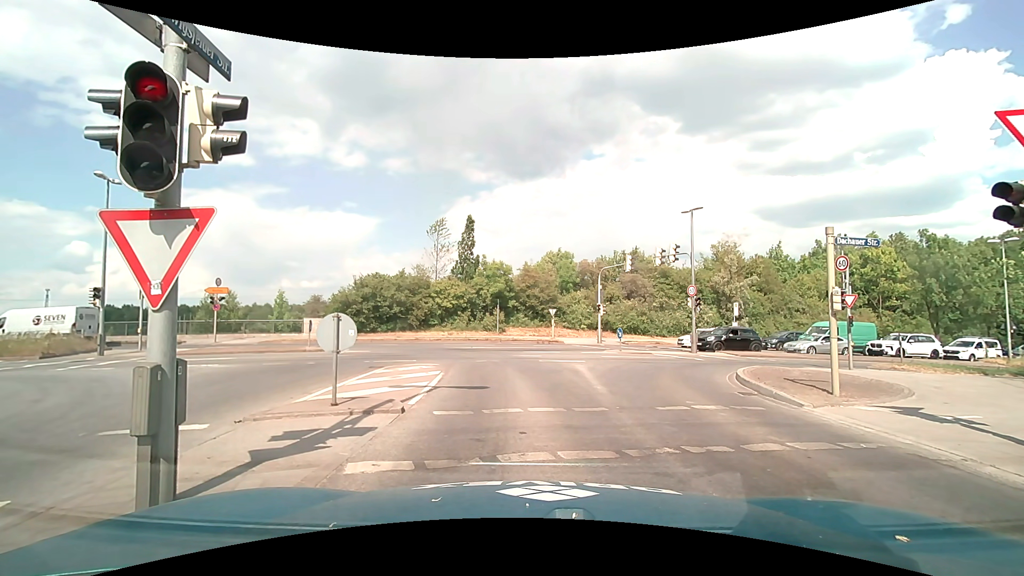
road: tertiary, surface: asphalt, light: Day
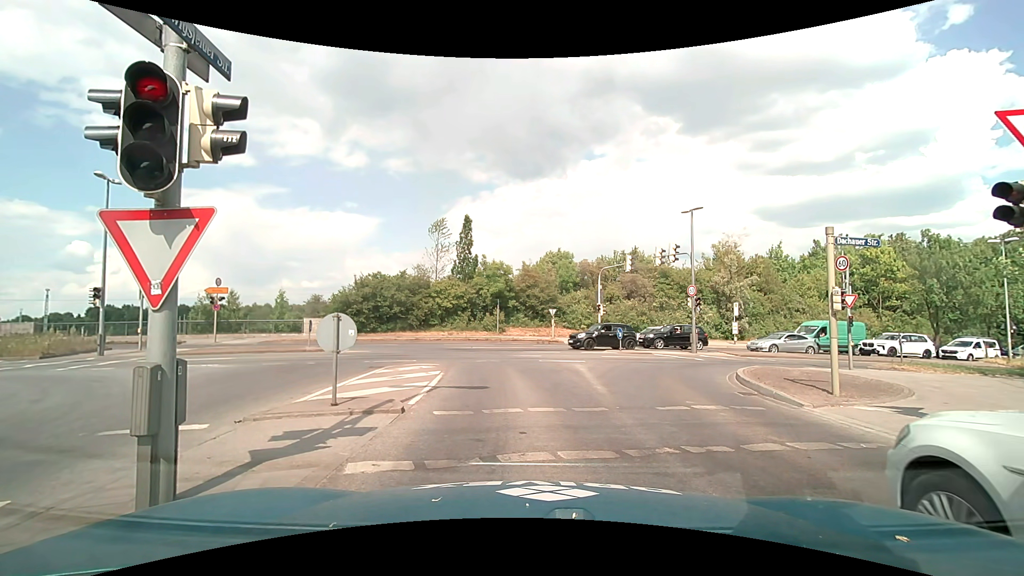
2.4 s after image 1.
(0.0, 0.0) m; 0°
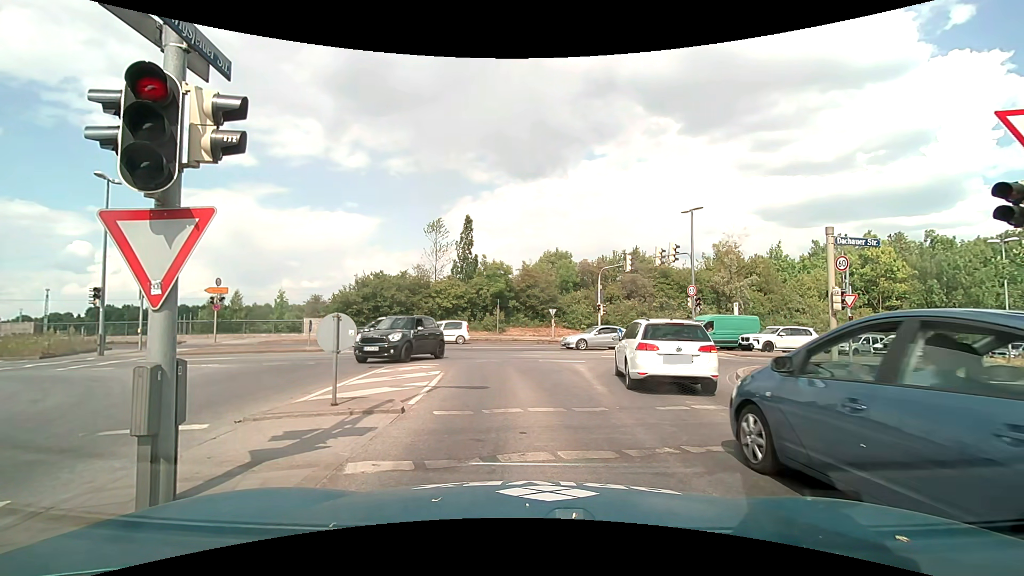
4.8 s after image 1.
(0.0, 0.0) m; 0°
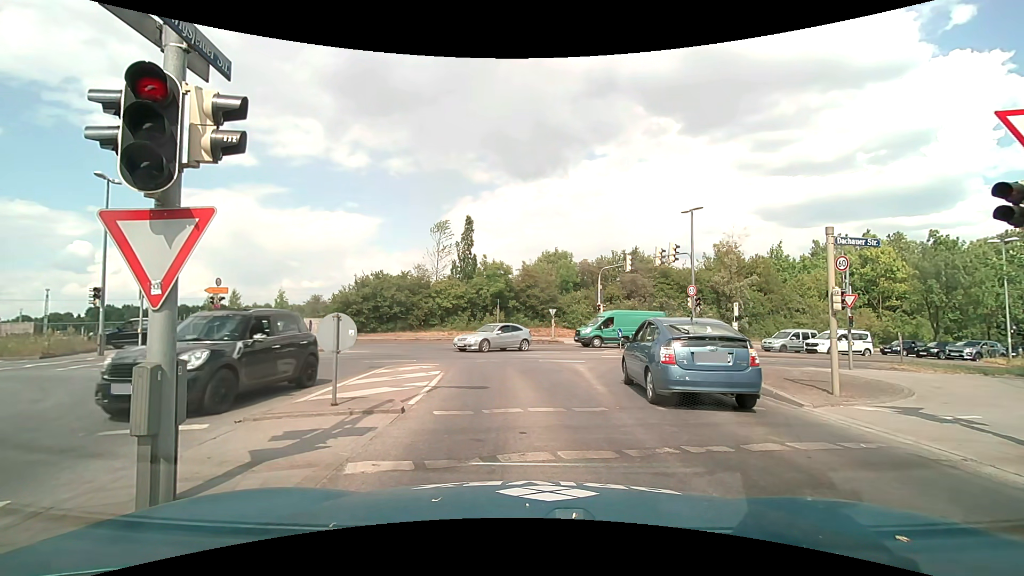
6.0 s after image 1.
(0.0, 0.0) m; 0°
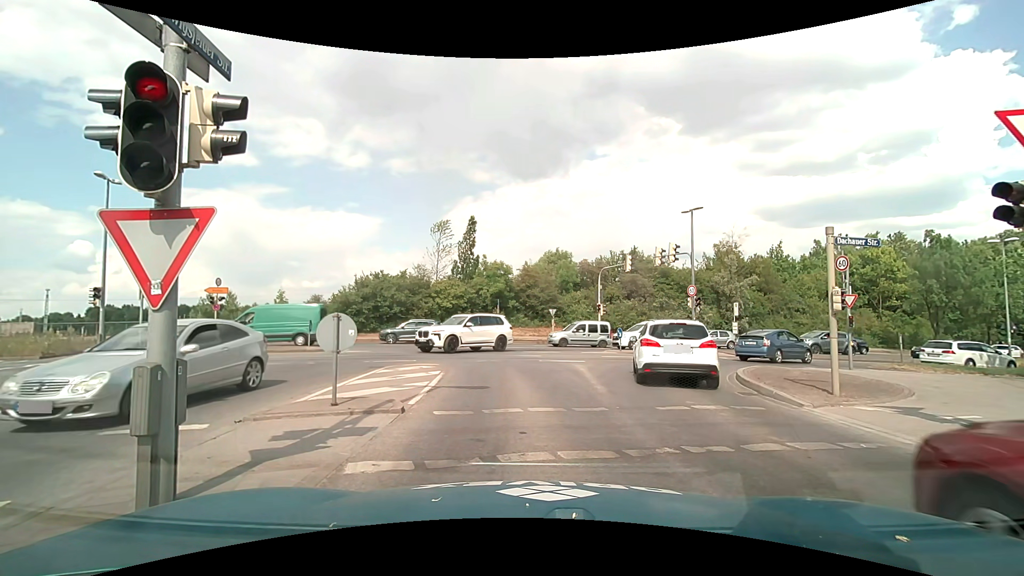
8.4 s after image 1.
(0.0, 0.0) m; 0°
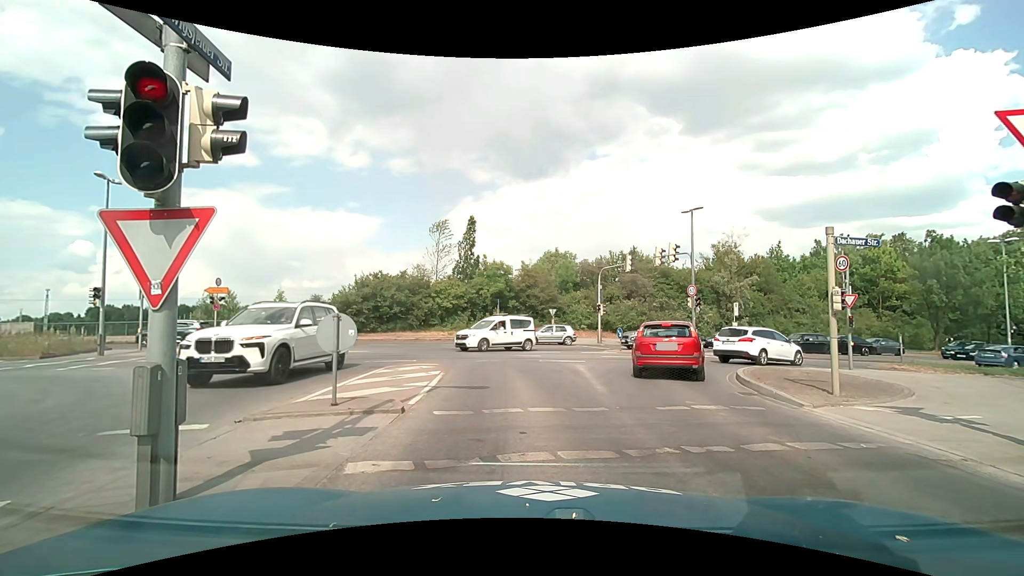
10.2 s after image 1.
(0.0, 0.0) m; 0°
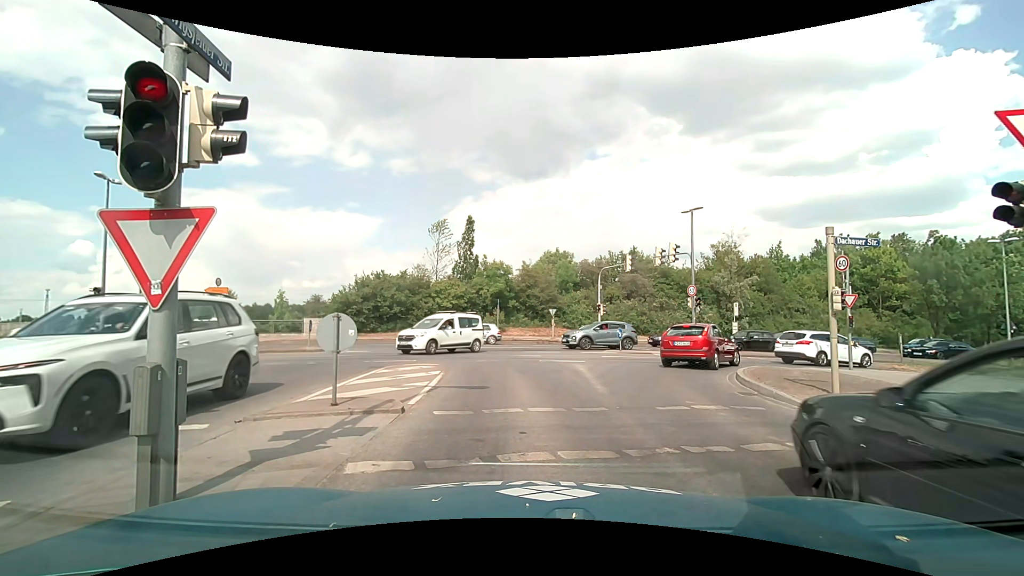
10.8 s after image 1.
(0.0, 0.0) m; 0°
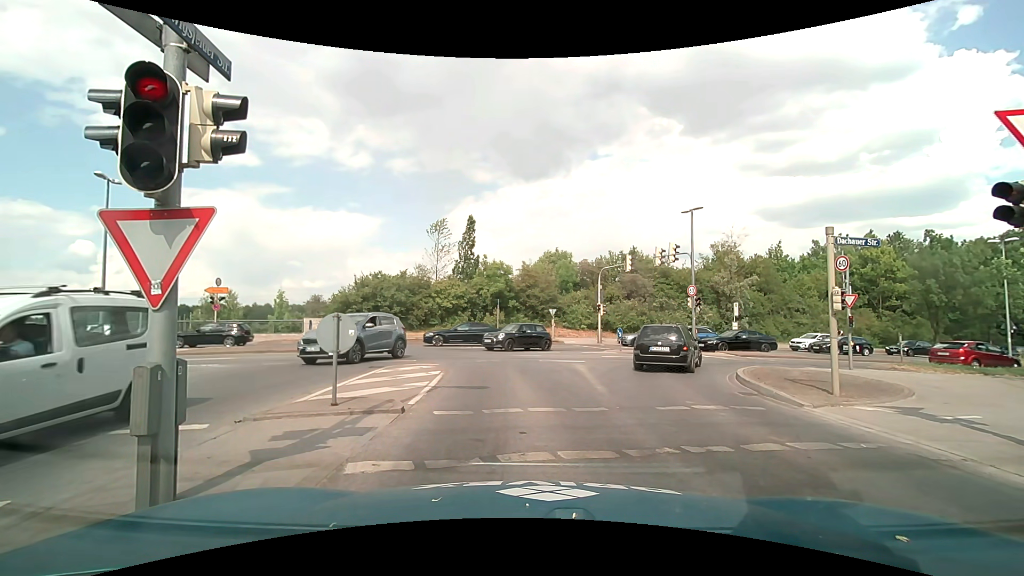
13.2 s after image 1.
(0.0, 0.0) m; 0°
(0, +10) (-1, +20) (-6, +28) (-15, +33) (-25, +33) (-35, +33) (-45, +32) (-55, +32) (-65, +32) (-75, +32) m
